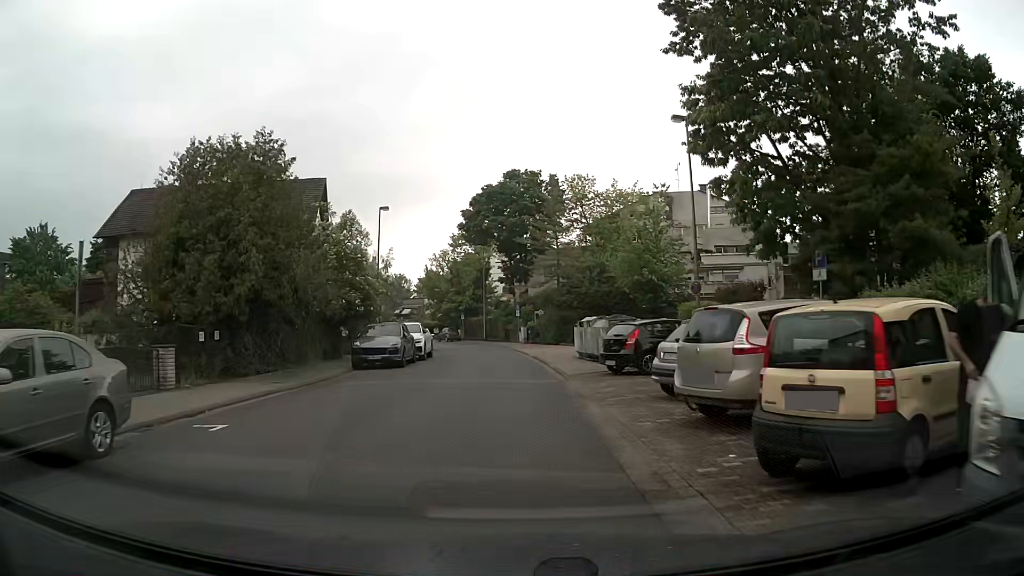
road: residential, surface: asphalt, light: Day
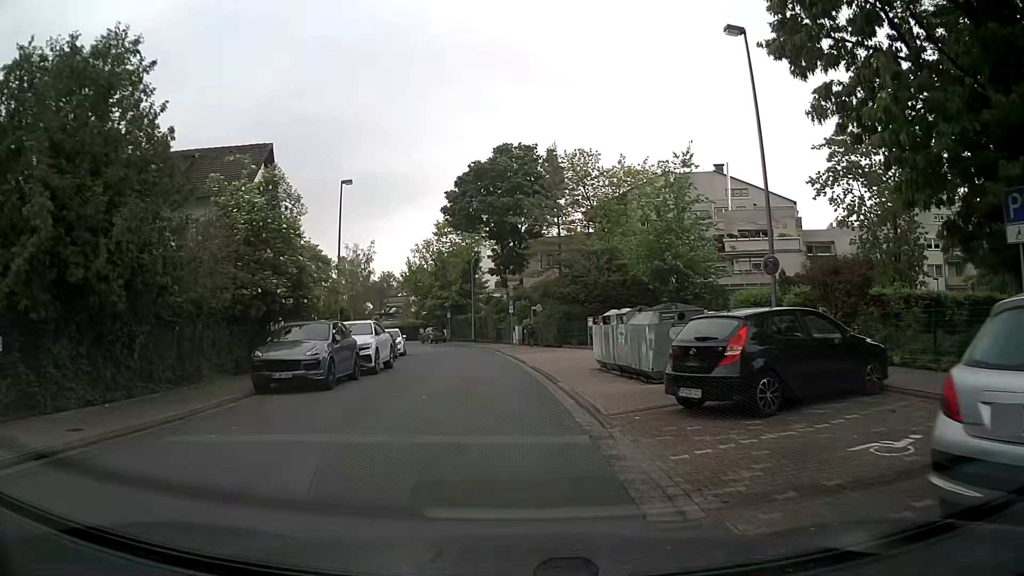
(+0.2, +9.3) m; +1°
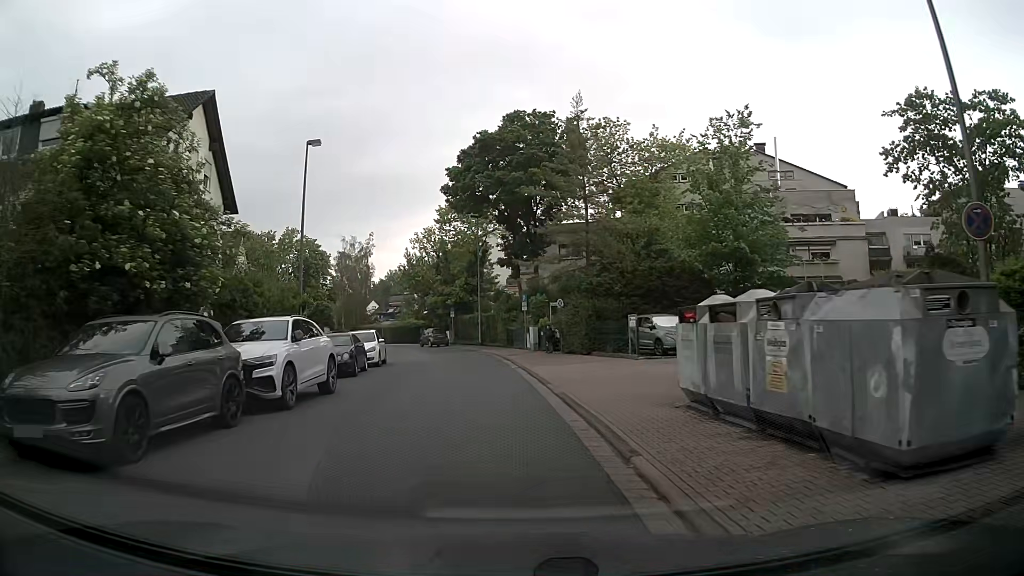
(-0.1, +9.3) m; -2°
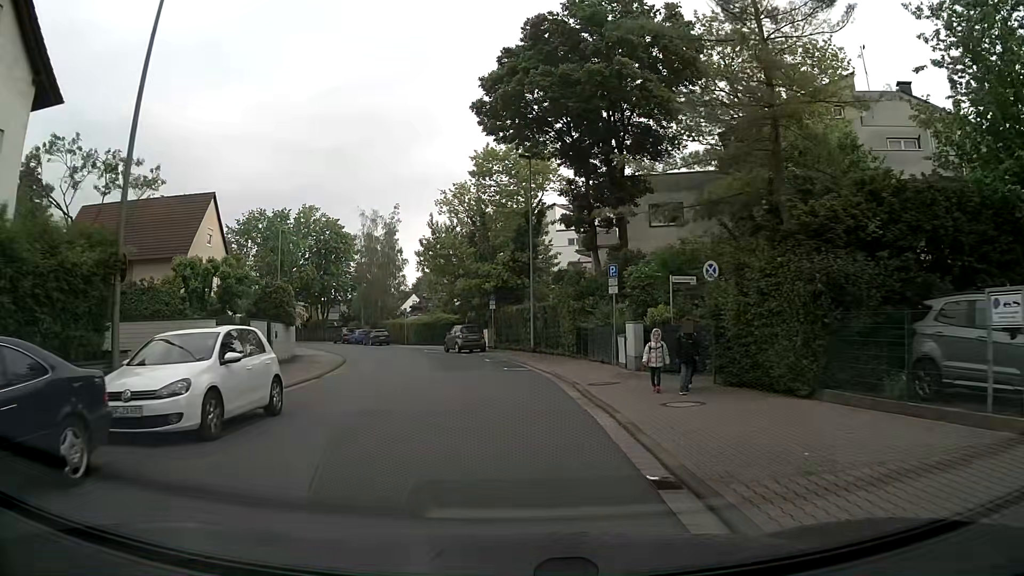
(-0.8, +18.4) m; -4°
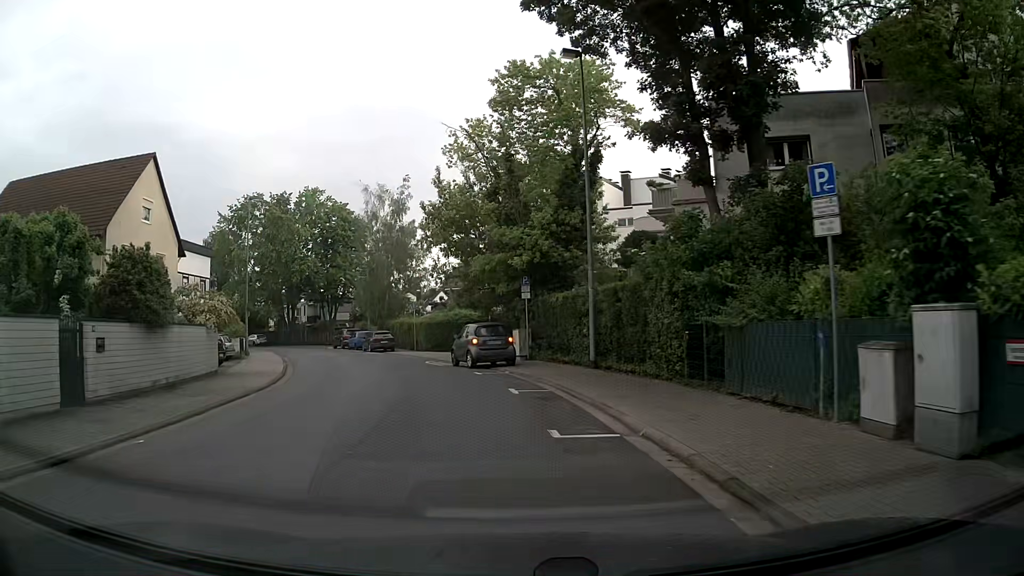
(-0.4, +13.9) m; -4°
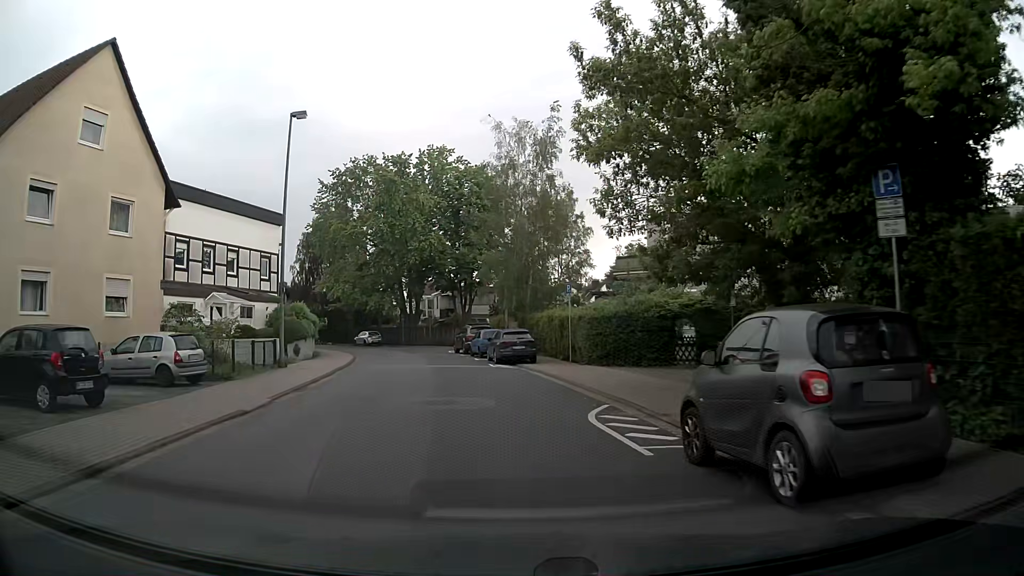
(-2.1, +18.3) m; -14°
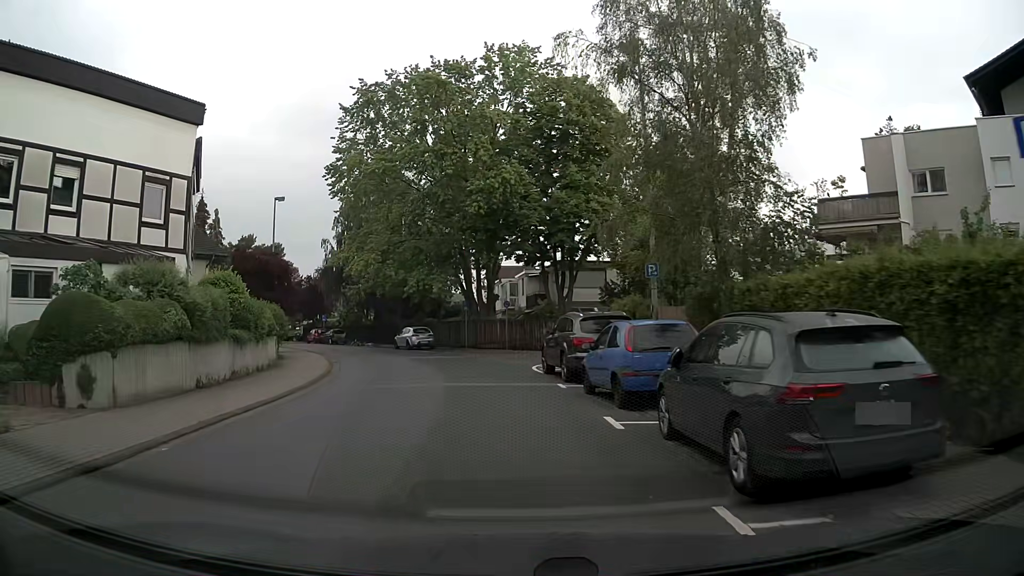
(-1.7, +23.2) m; -6°
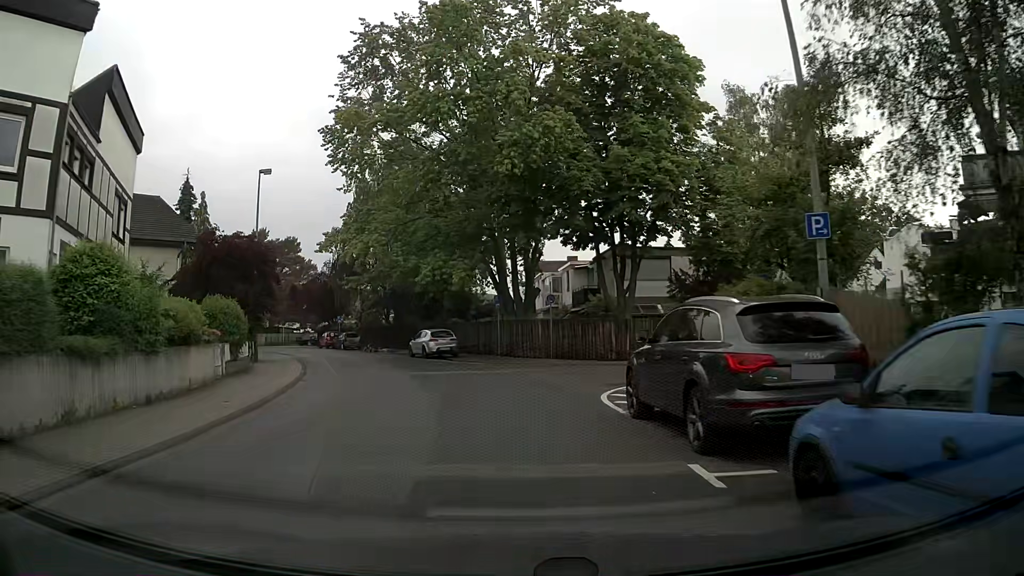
(-0.5, +9.3) m; -4°
(-1, +10) (-2, +20) (-5, +29) (-9, +39) (-13, +48) (-18, +57) (-23, +65) (-29, +73) (-36, +80) (-44, +86) m
